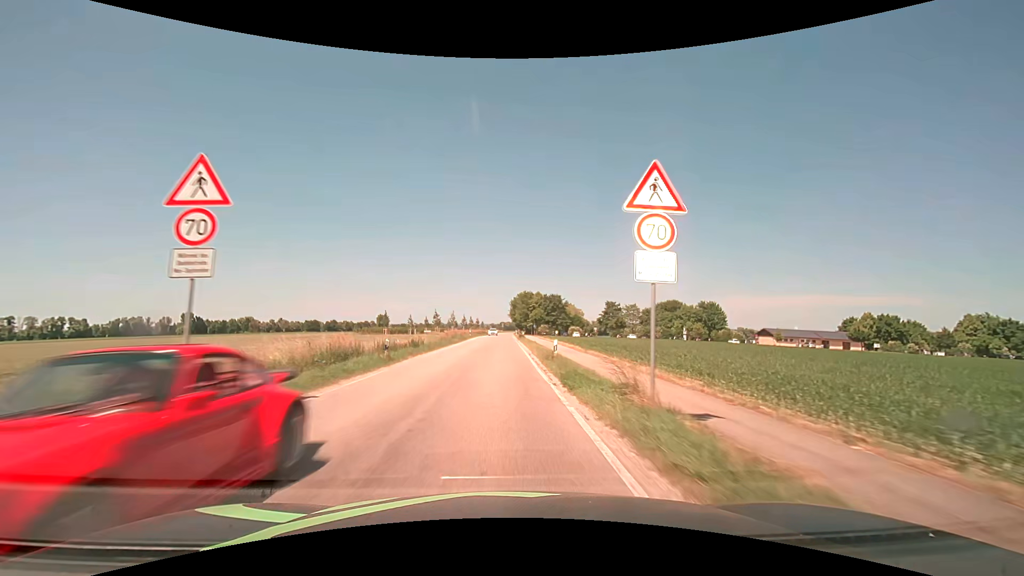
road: secondary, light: Day
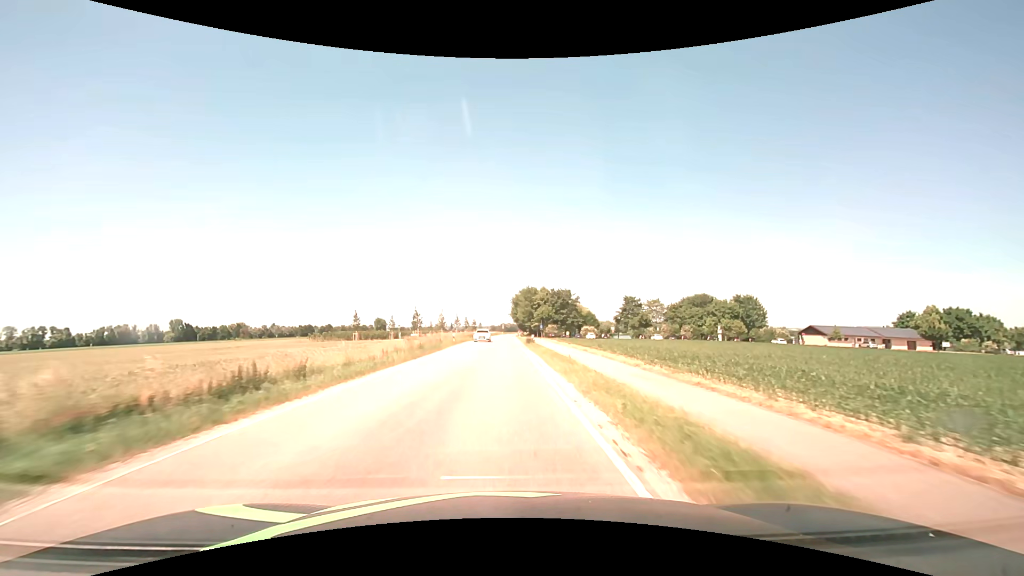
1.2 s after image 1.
(0.0, +21.7) m; 0°
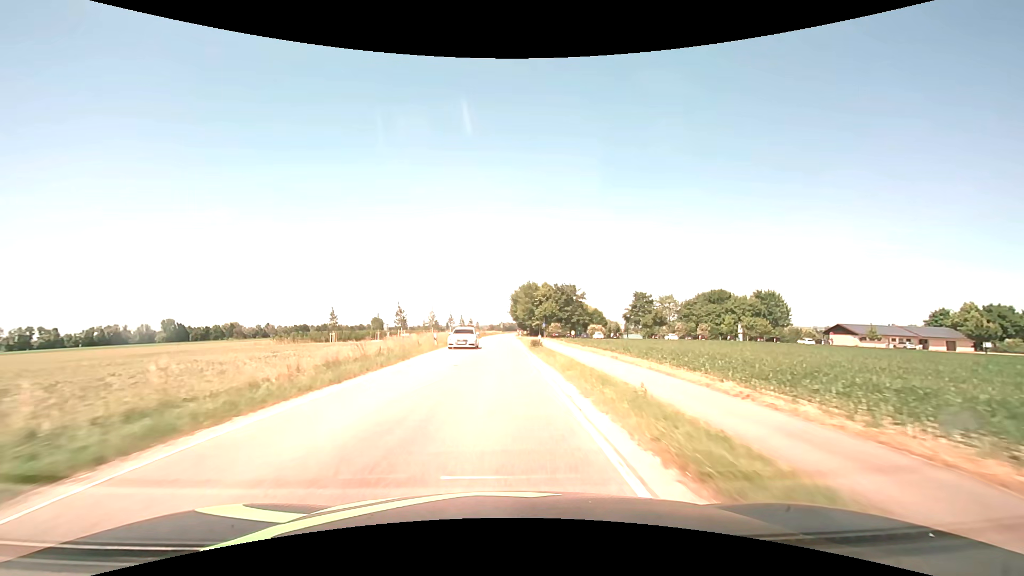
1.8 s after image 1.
(+0.1, +10.8) m; 0°
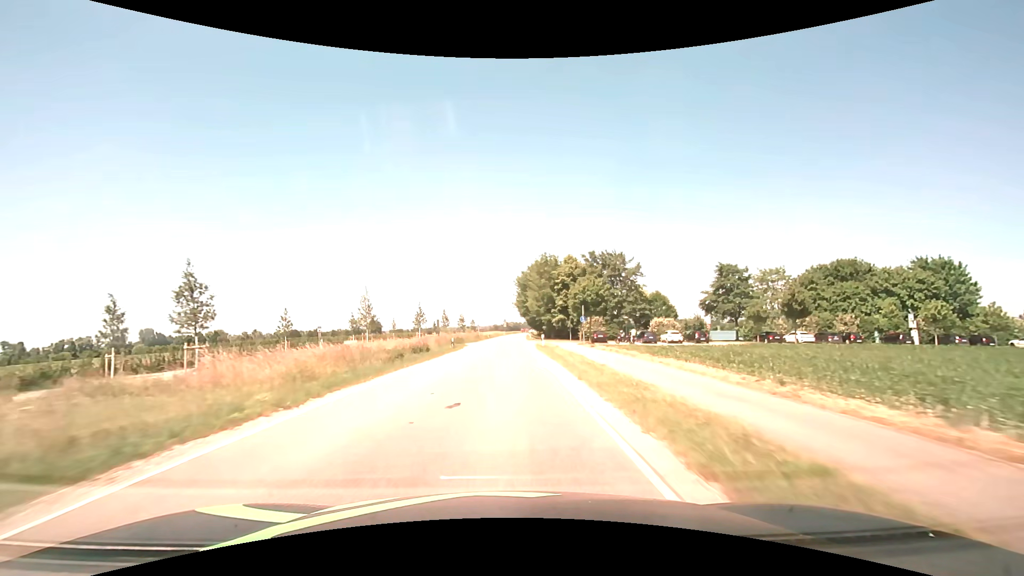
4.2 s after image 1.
(-0.2, +43.0) m; 0°
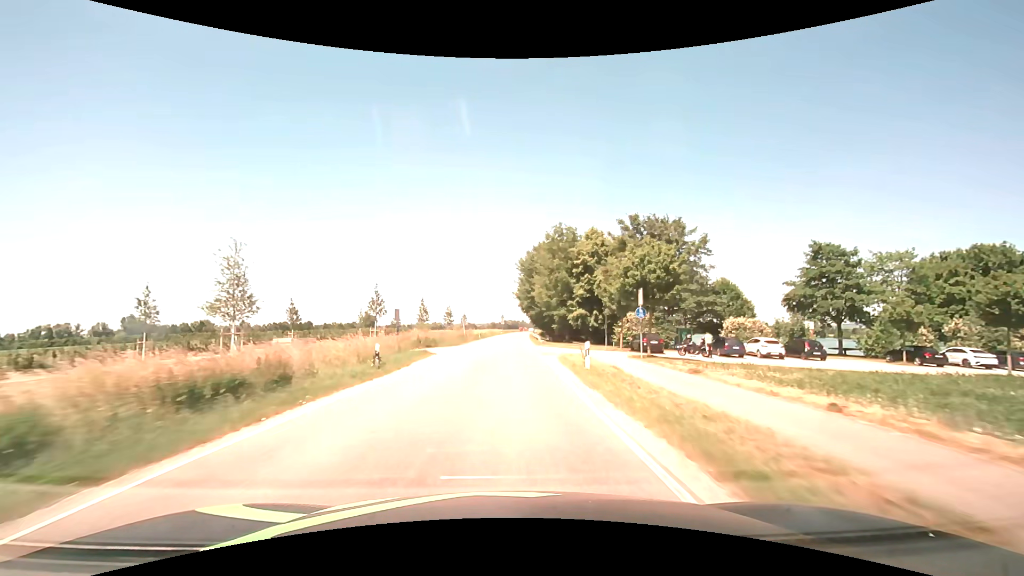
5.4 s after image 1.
(0.0, +21.5) m; 0°
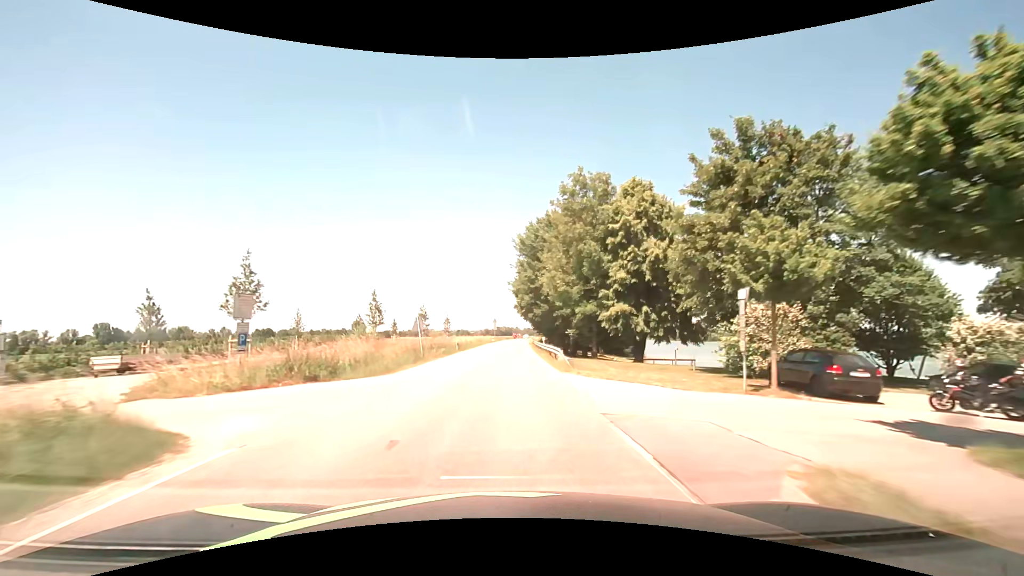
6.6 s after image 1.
(+0.1, +21.5) m; +1°
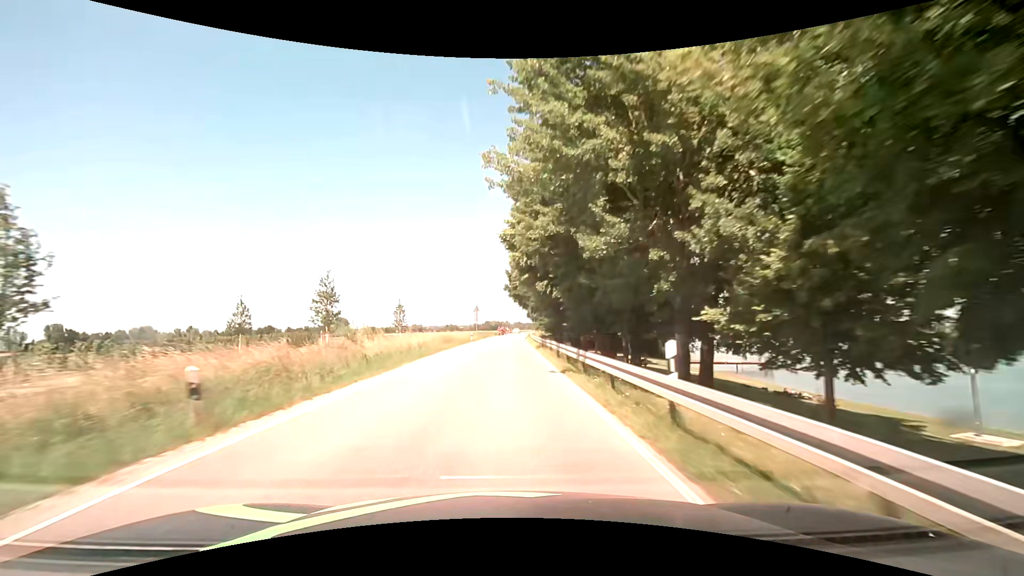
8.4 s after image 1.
(+0.3, +32.2) m; +1°
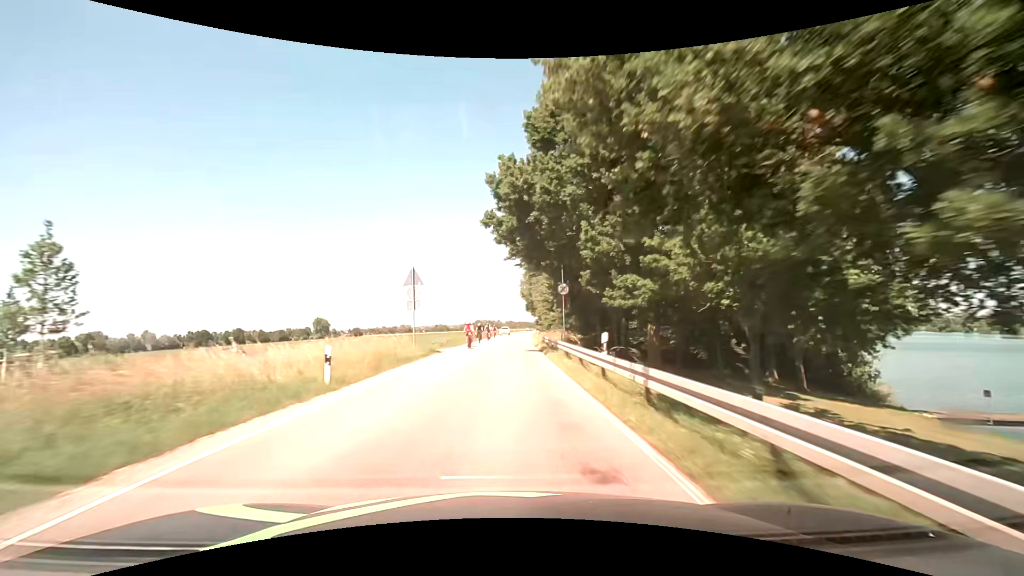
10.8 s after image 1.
(+0.4, +42.9) m; +1°
(0, +10) (0, +20) (0, +30) (0, +40) (+1, +50) (+1, +60) (+2, +70) (+2, +80) (+3, +90) (+3, +100) m
